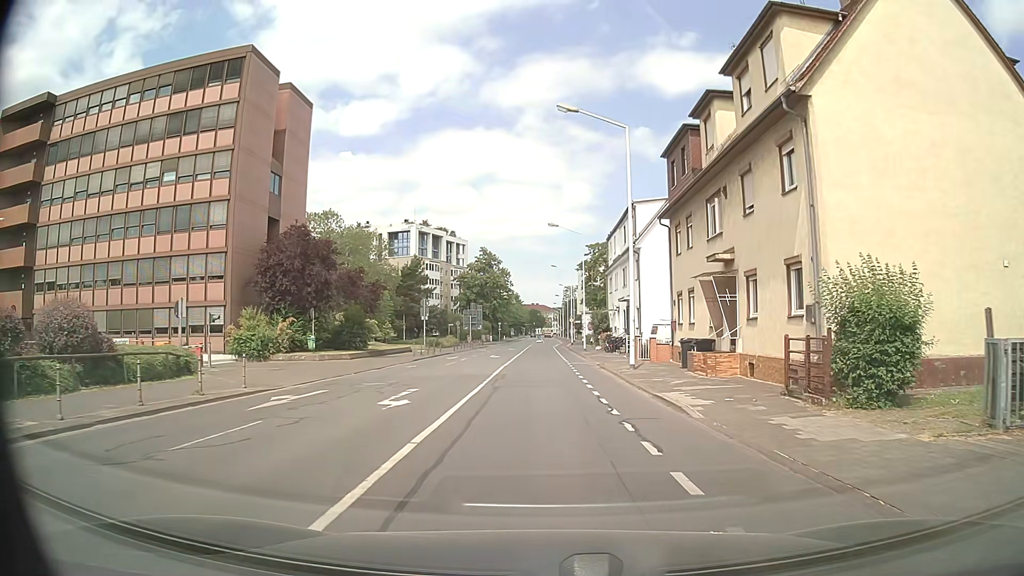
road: secondary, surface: asphalt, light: Day
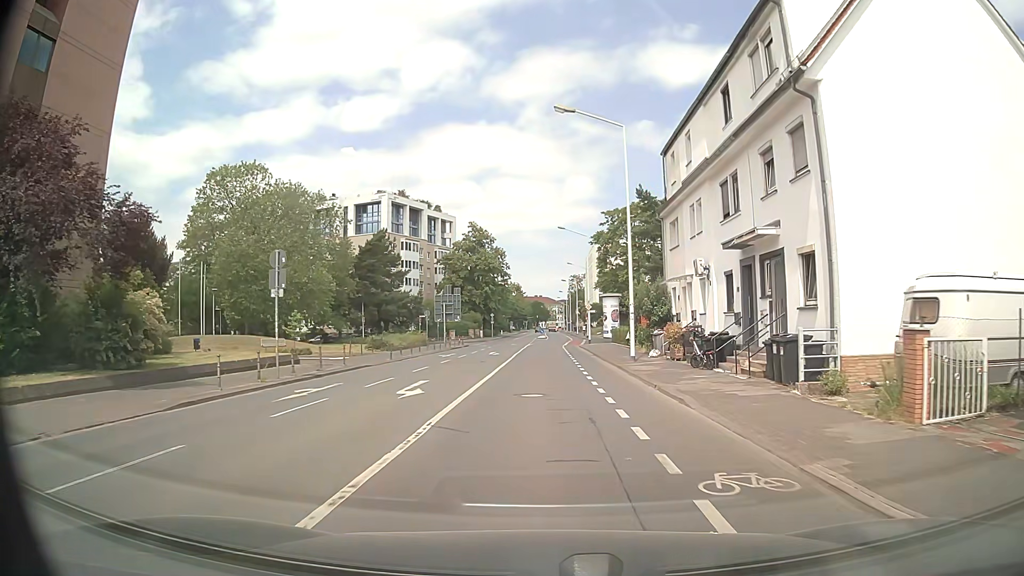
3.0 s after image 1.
(0.0, +26.8) m; 0°
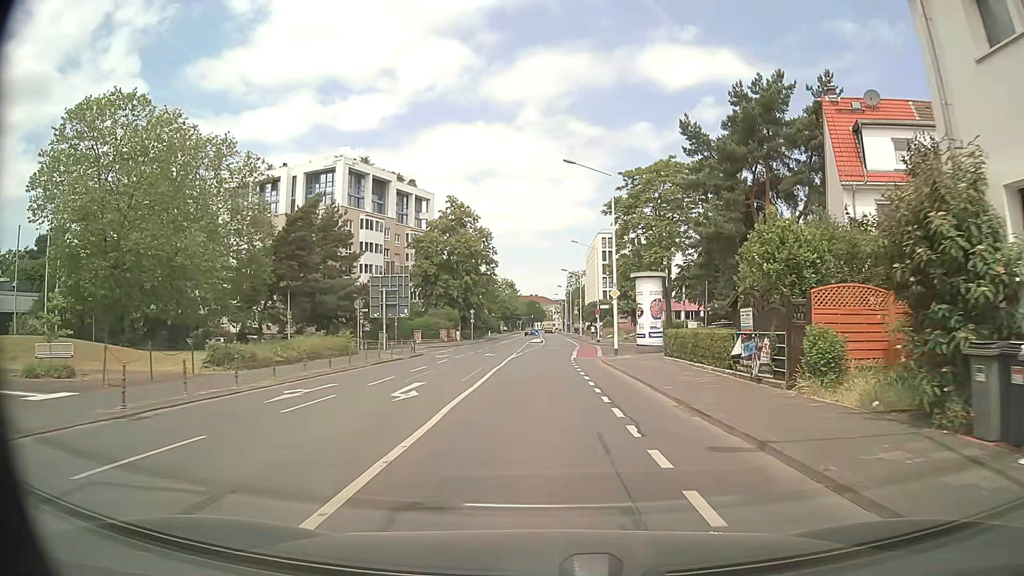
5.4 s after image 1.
(-0.1, +23.5) m; 0°
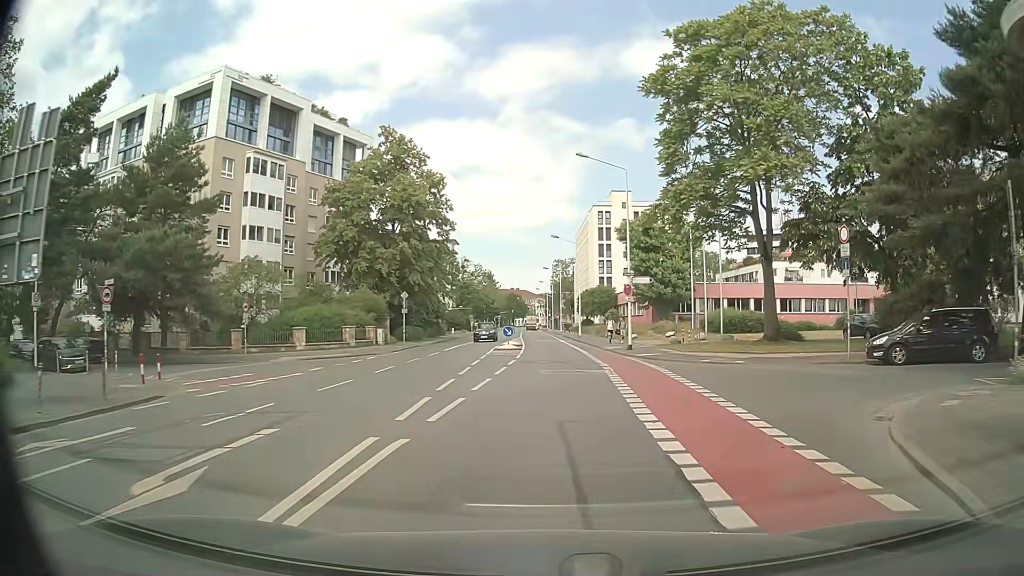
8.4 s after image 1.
(+0.2, +32.1) m; +1°
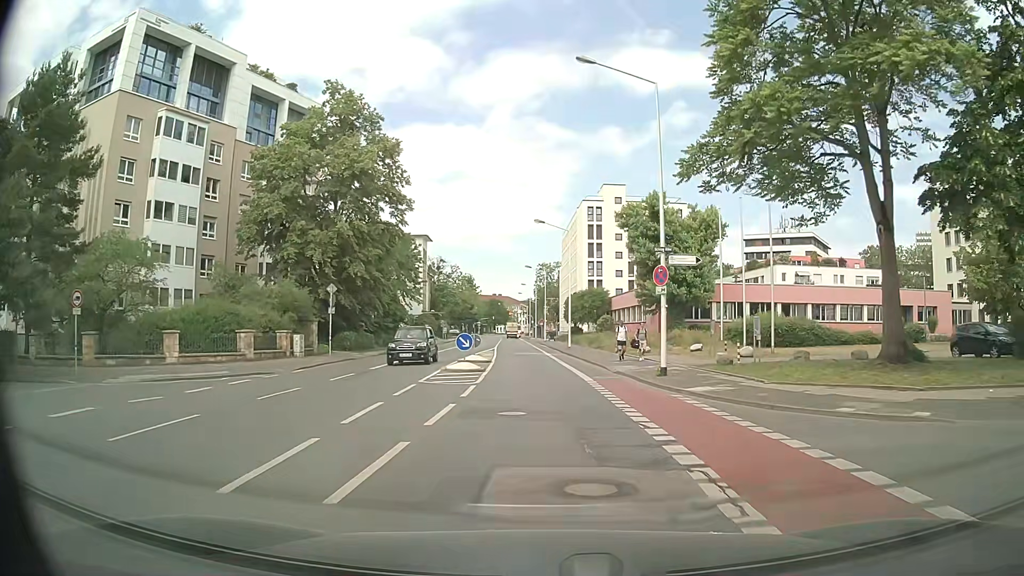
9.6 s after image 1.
(+0.3, +13.4) m; +2°
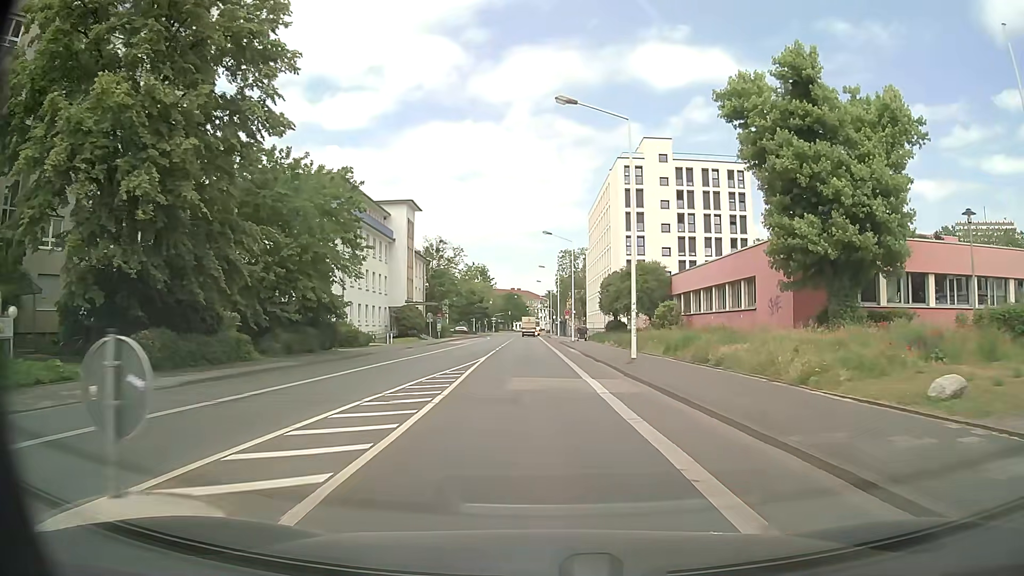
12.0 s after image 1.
(-0.5, +27.0) m; -1°
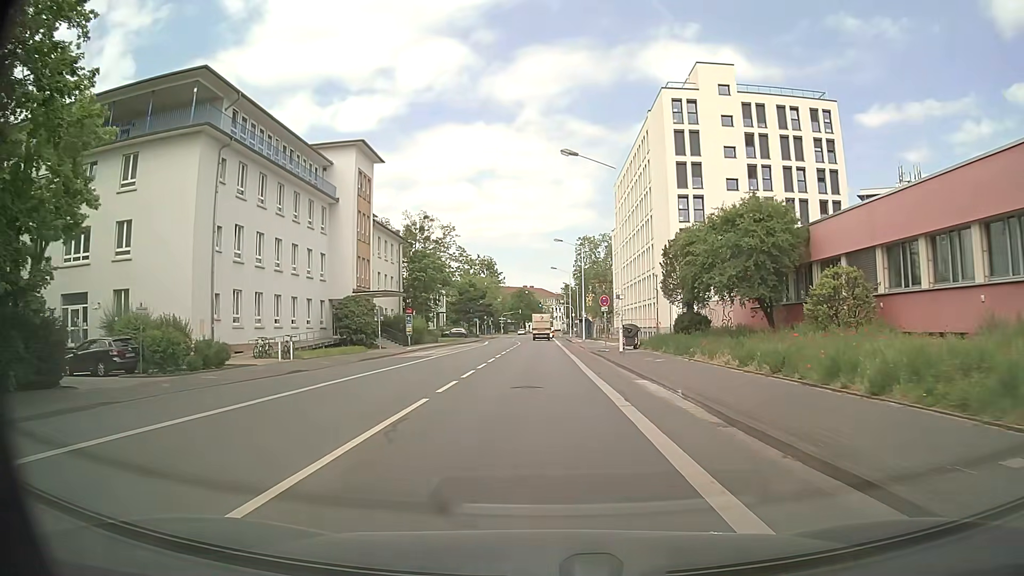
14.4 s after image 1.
(-0.5, +26.8) m; -2°
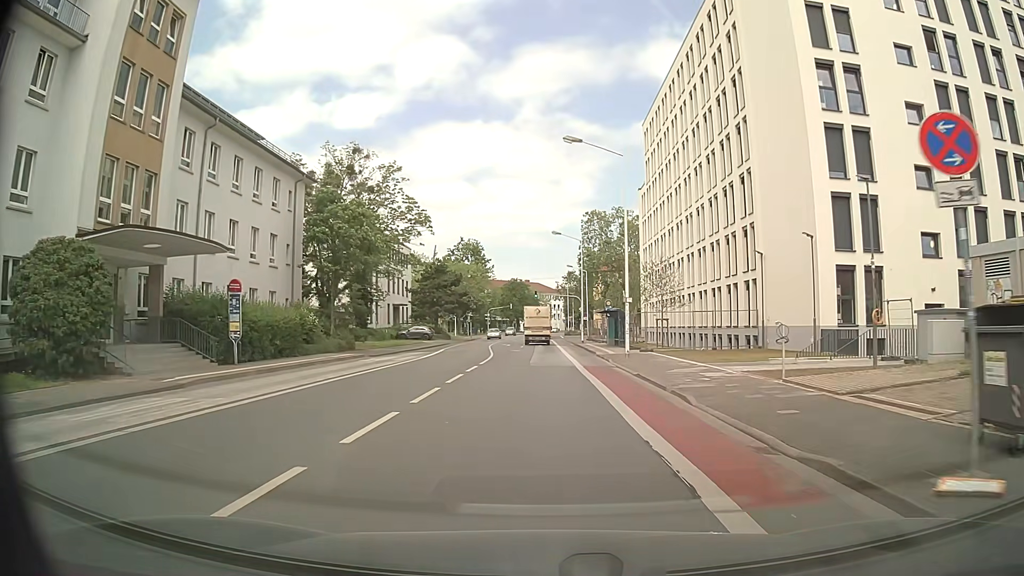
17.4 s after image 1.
(+0.1, +33.2) m; +1°
(0, +10) (0, +20) (0, +30) (0, +40) (0, +50) (0, +60) (-1, +70) (-1, +80) (0, +90) (+6, +97) m
